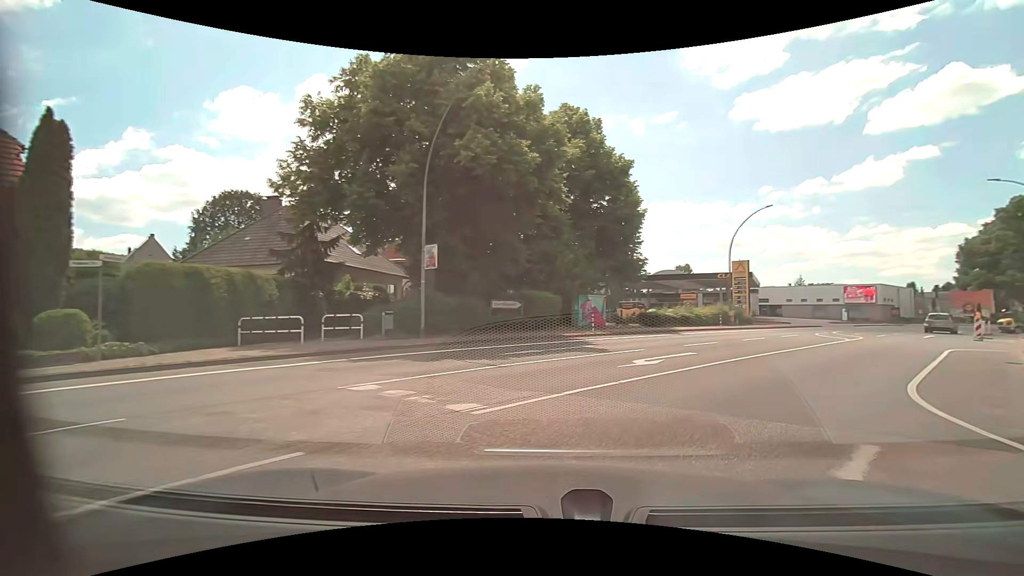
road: unclassified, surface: asphalt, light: Day
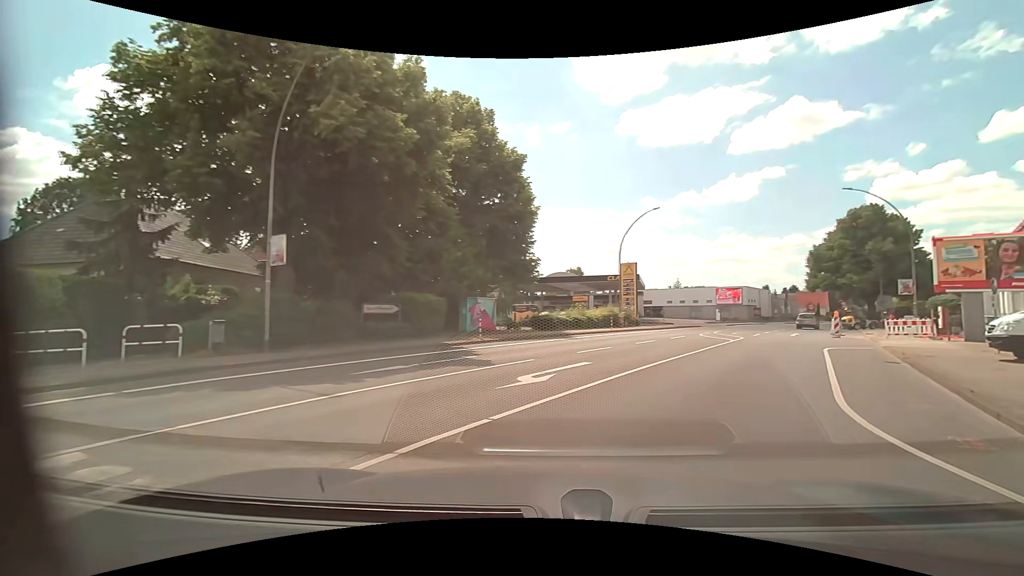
(+0.4, +3.0) m; +13°
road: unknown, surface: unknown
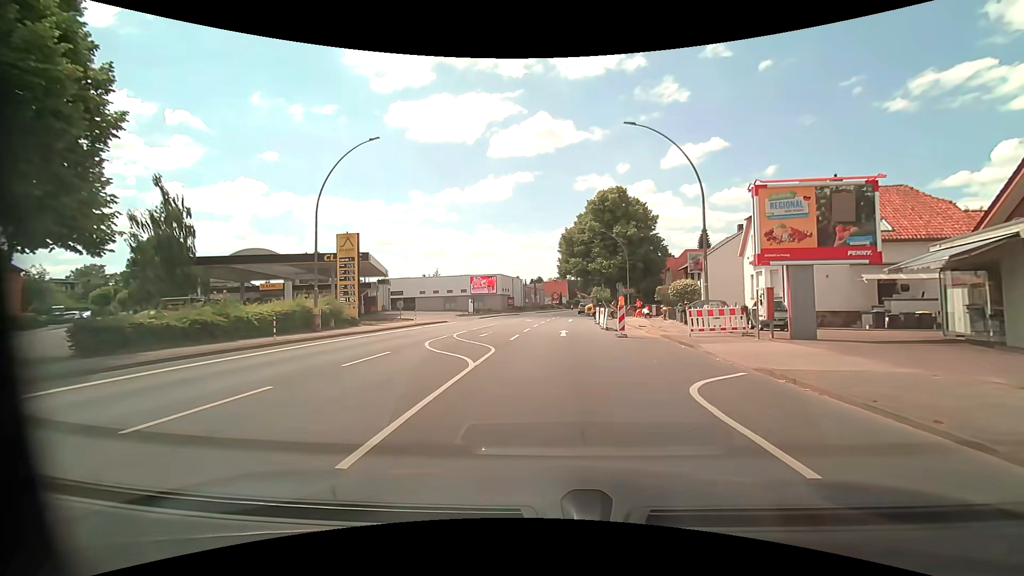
(+5.3, +15.5) m; +27°
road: primary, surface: asphalt
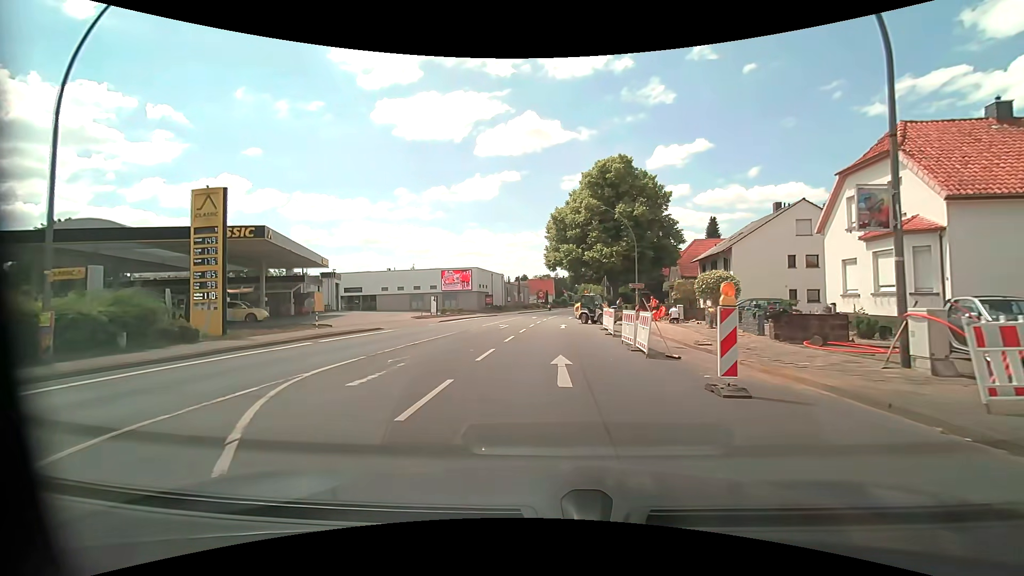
(+0.2, +13.2) m; +1°
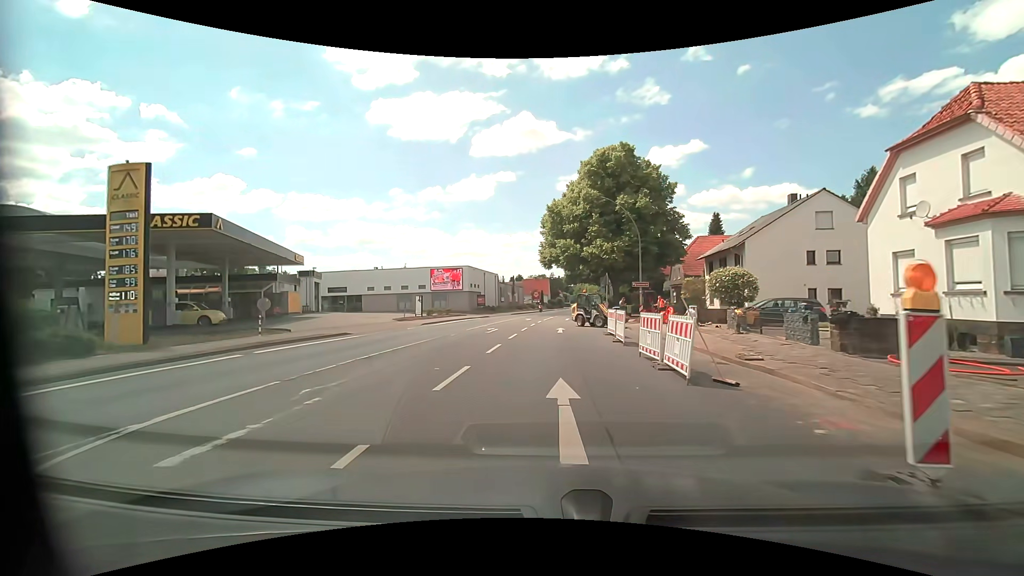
(+0.1, +3.9) m; +1°
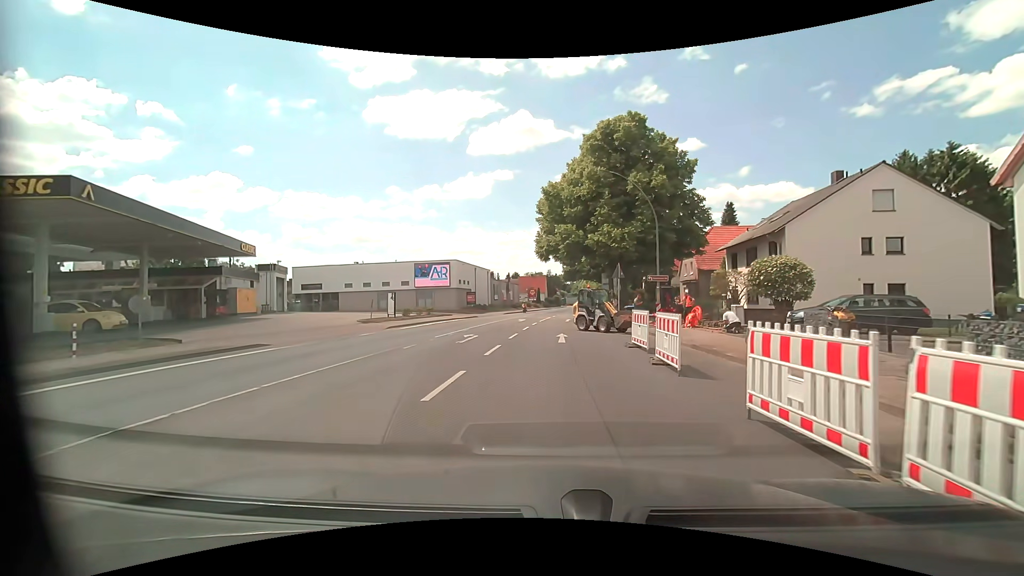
(+0.1, +6.8) m; +1°
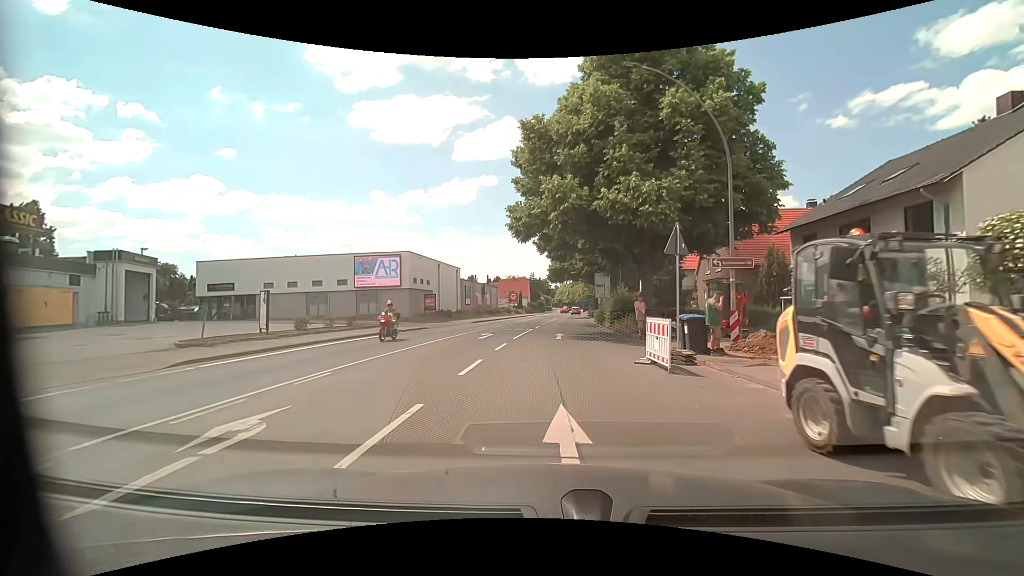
(+0.3, +15.0) m; +2°
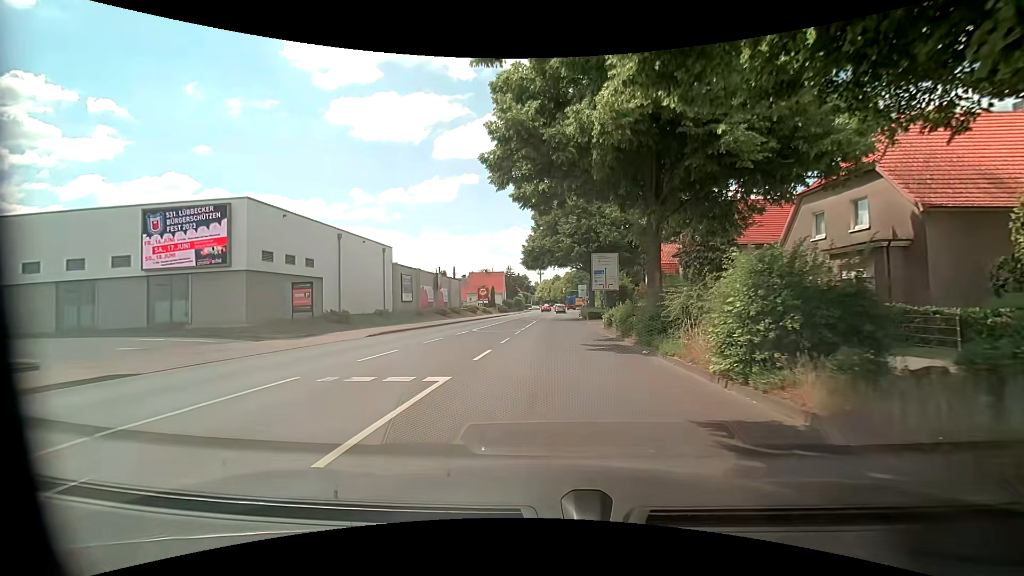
(+0.6, +23.3) m; +2°
(0, +10) (0, +20) (0, +30) (+1, +40) (+1, +50) (0, +60) (-1, +70) (-1, +80) (0, +90) (0, +100) m
